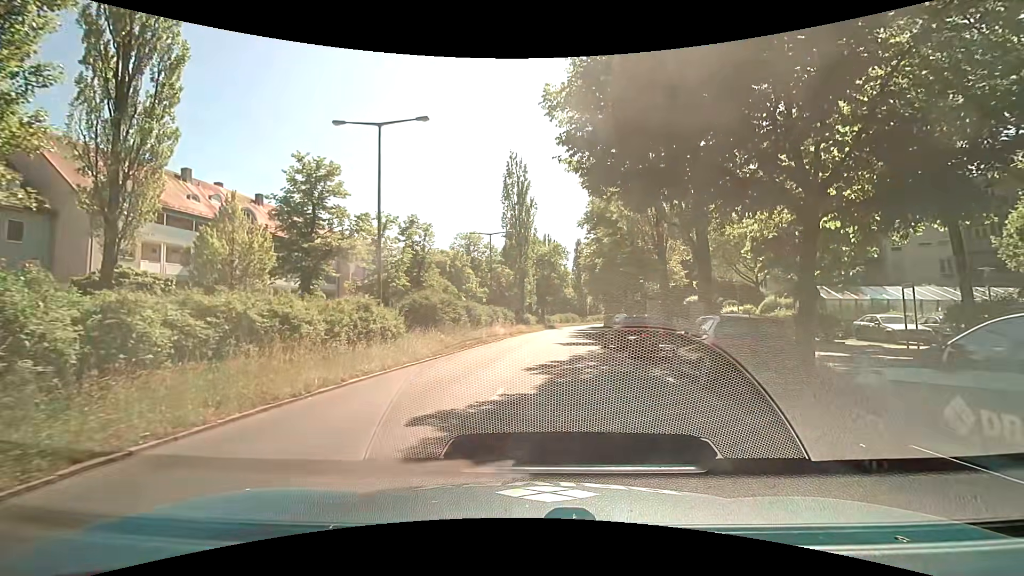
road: secondary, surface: asphalt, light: Day
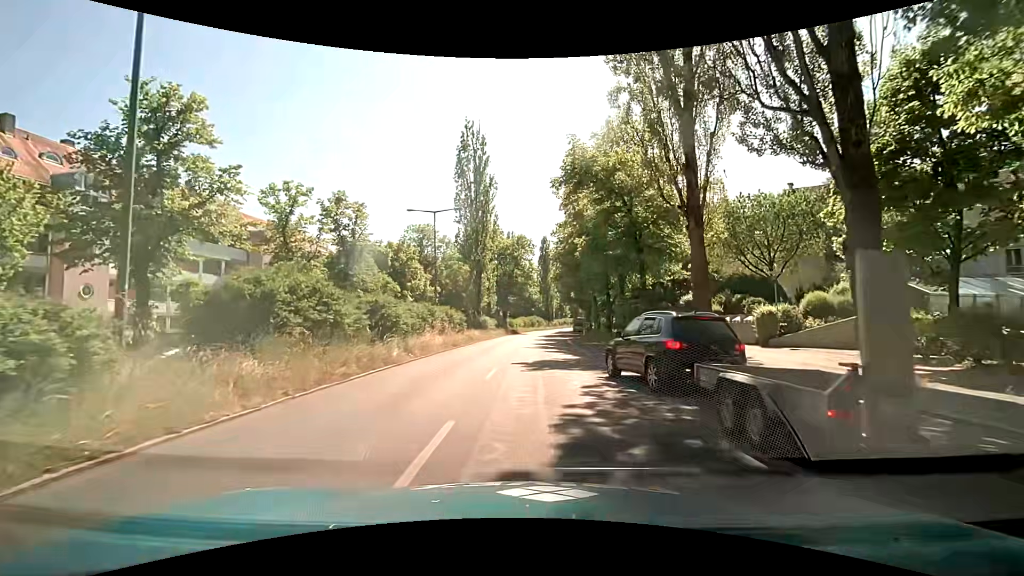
(+0.2, +12.4) m; +2°
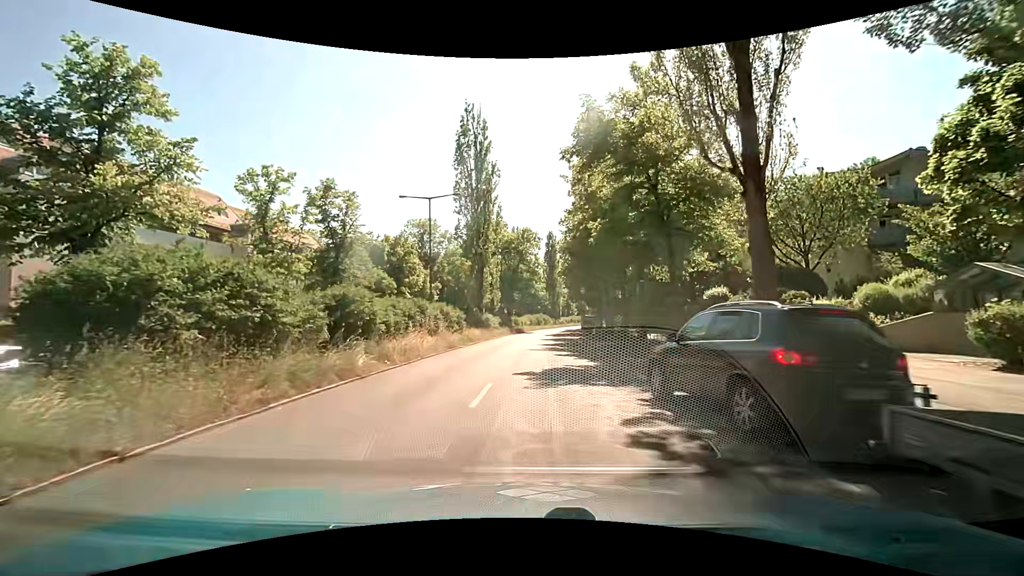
(0.0, +4.0) m; -1°
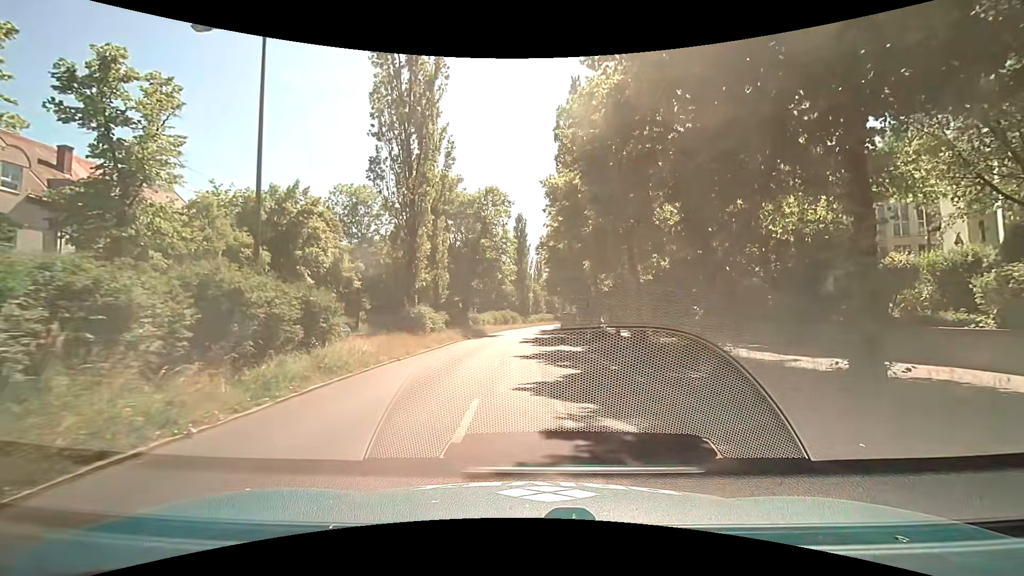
(0.0, +20.4) m; +4°
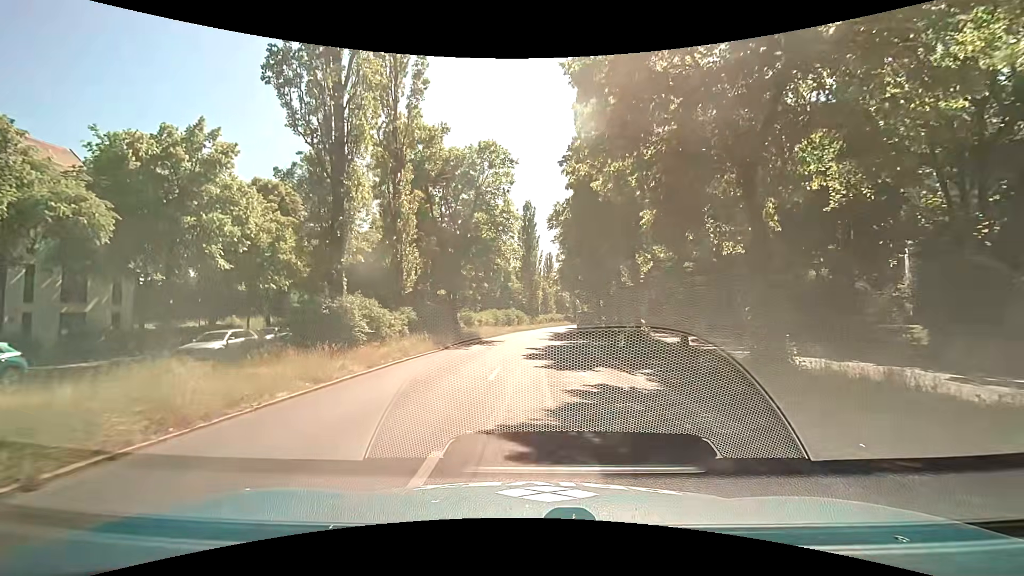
(0.0, +12.6) m; -1°
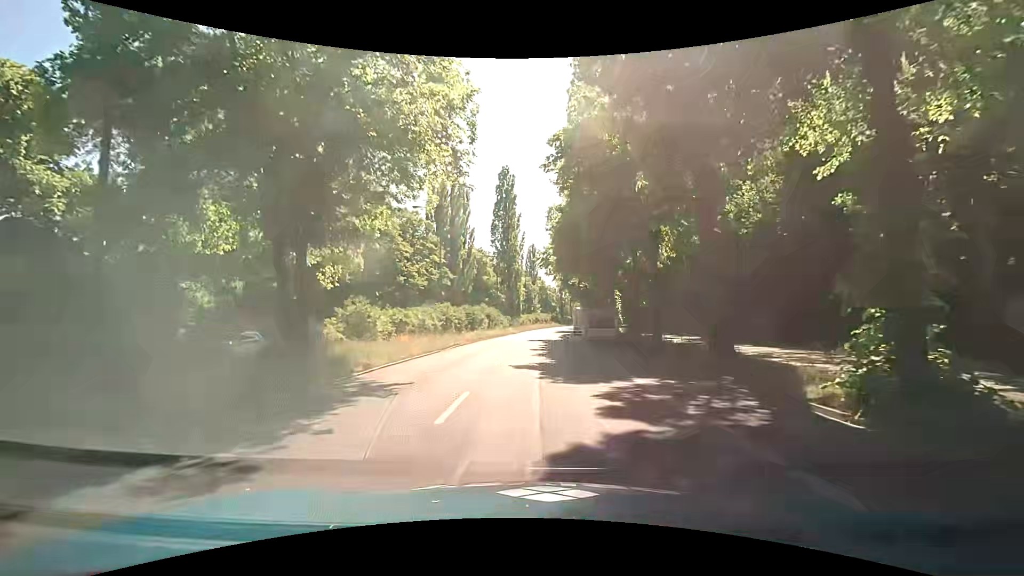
(+0.6, +22.6) m; +2°
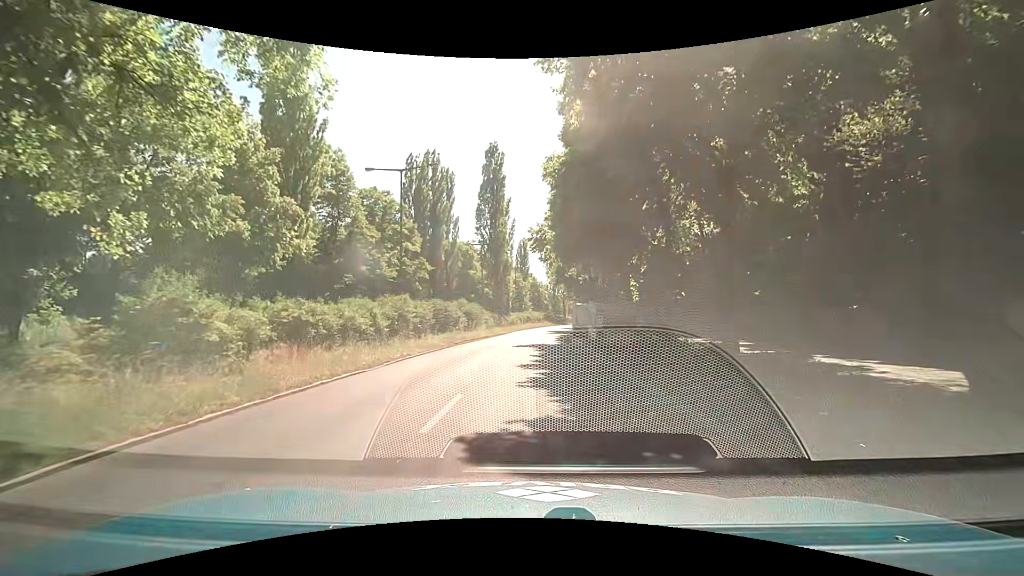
(0.0, +9.6) m; +1°
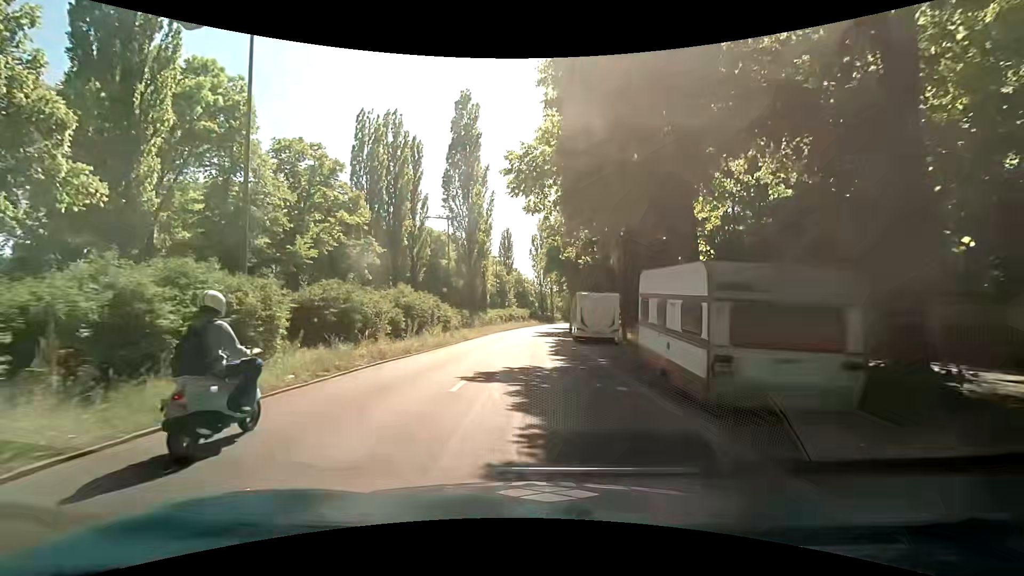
(+0.1, +14.8) m; 0°
(0, +10) (0, +20) (+1, +30) (+1, +40) (+2, +50) (+3, +60) (+4, +70) (+5, +80) (+6, +90) (+7, +100) m
